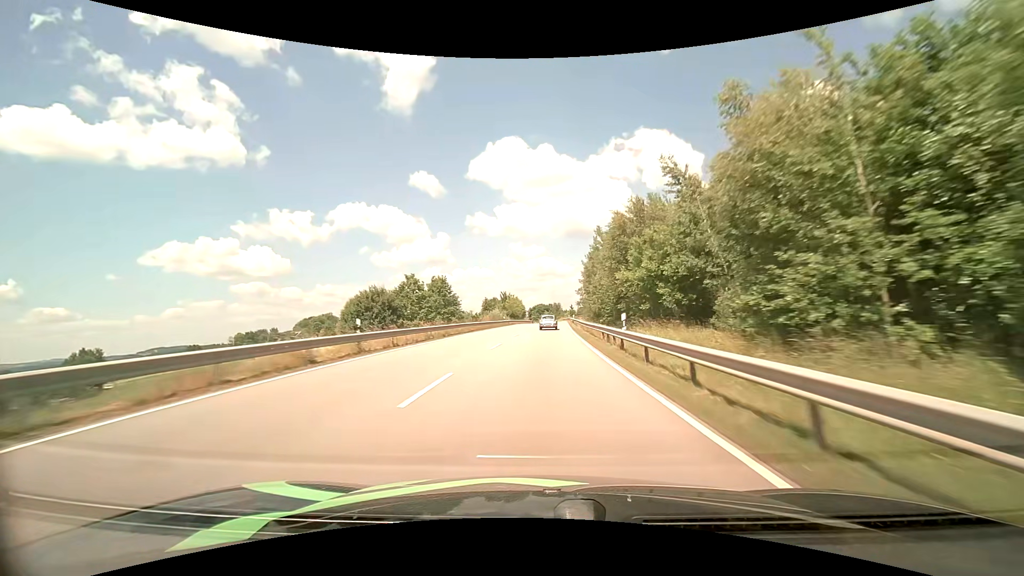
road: primary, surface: asphalt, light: Day
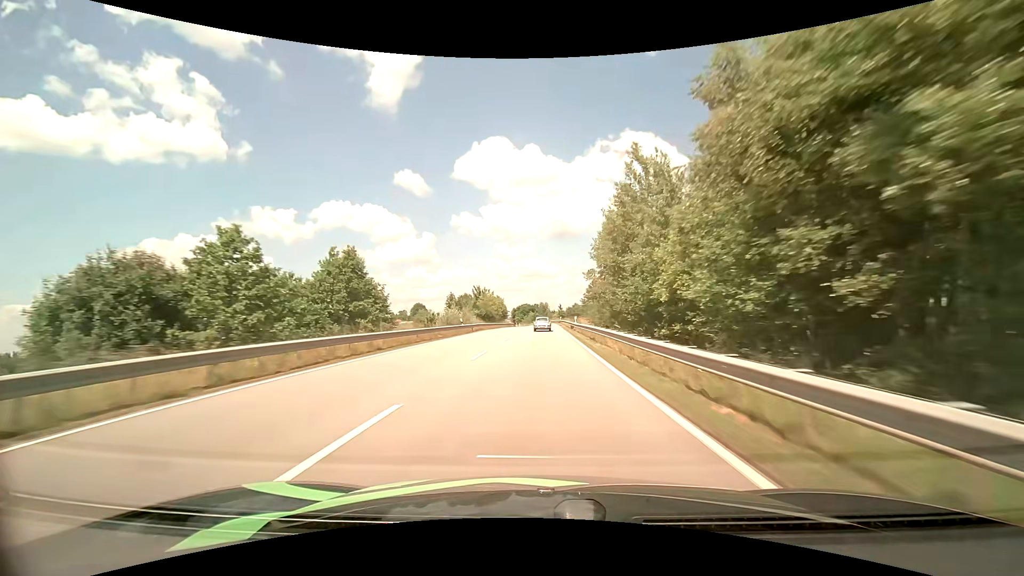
(+0.5, +27.7) m; +2°
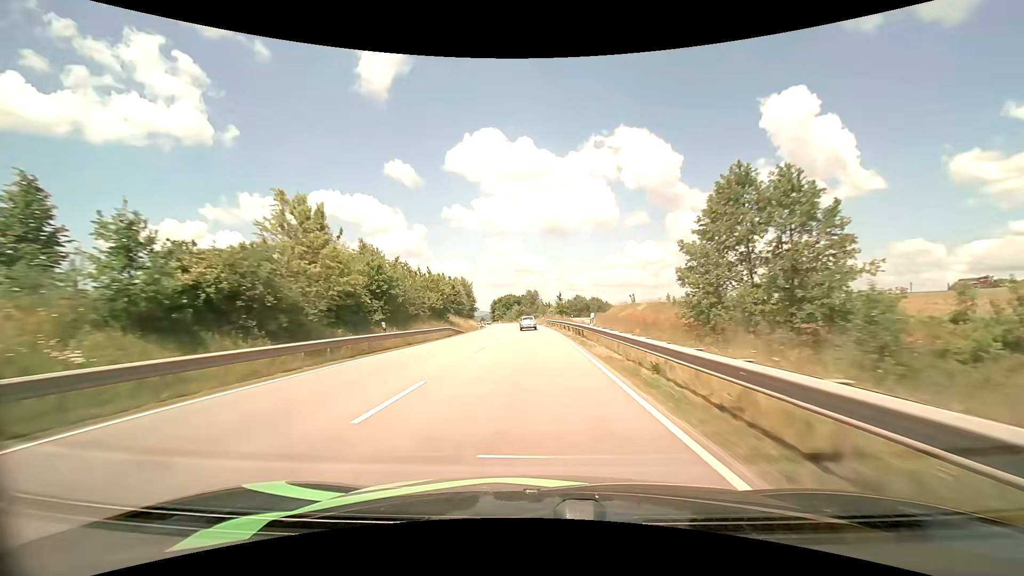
(+1.3, +69.1) m; +1°
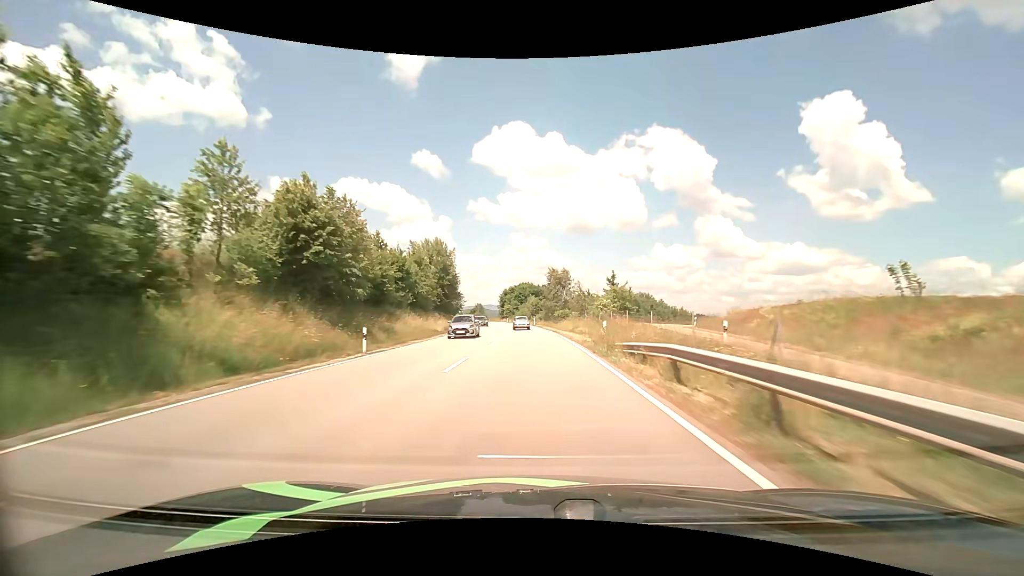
(-1.0, +54.8) m; -3°
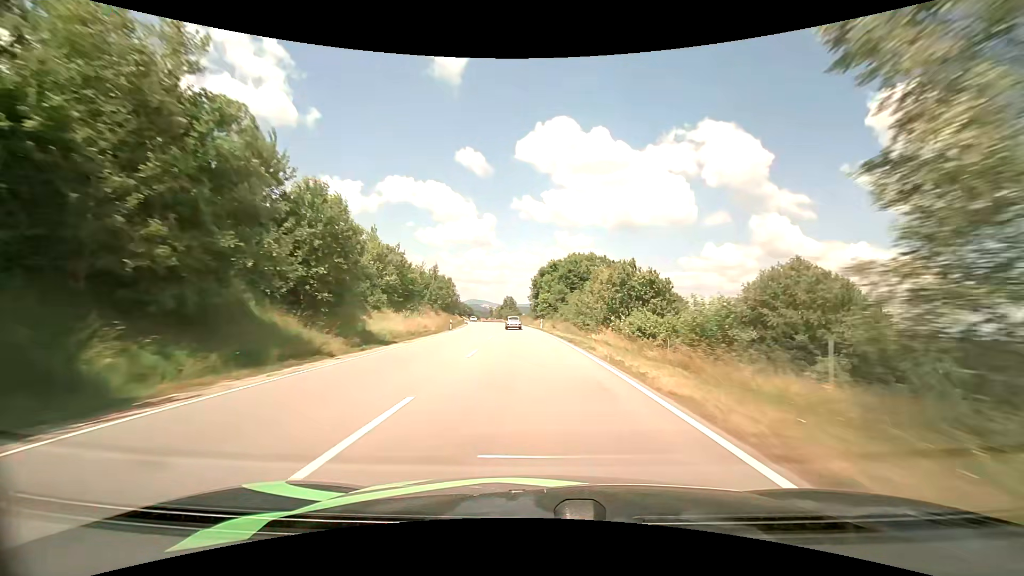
(-2.8, +68.0) m; -5°
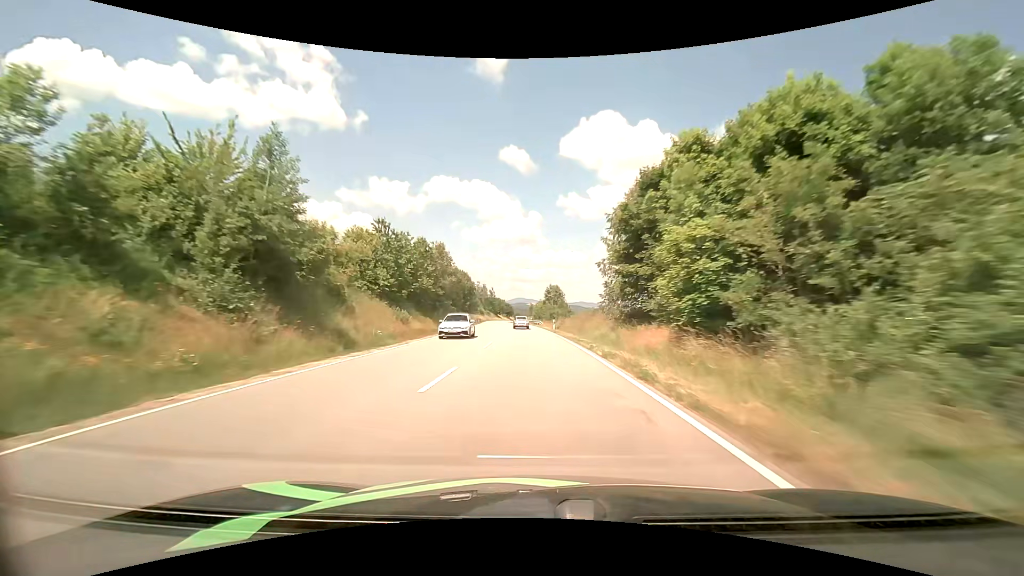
(-2.5, +55.8) m; -5°
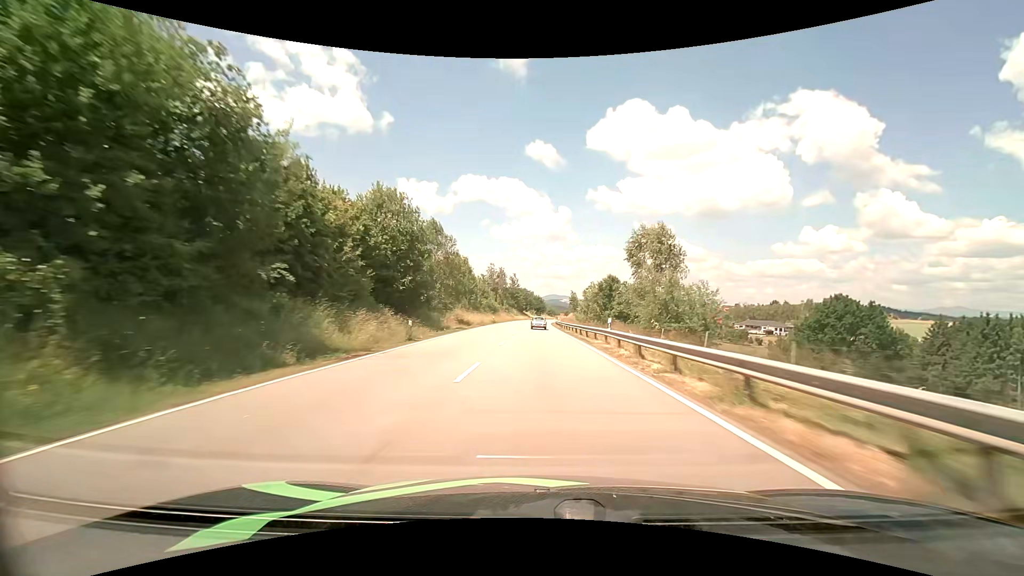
(-3.0, +71.2) m; -4°
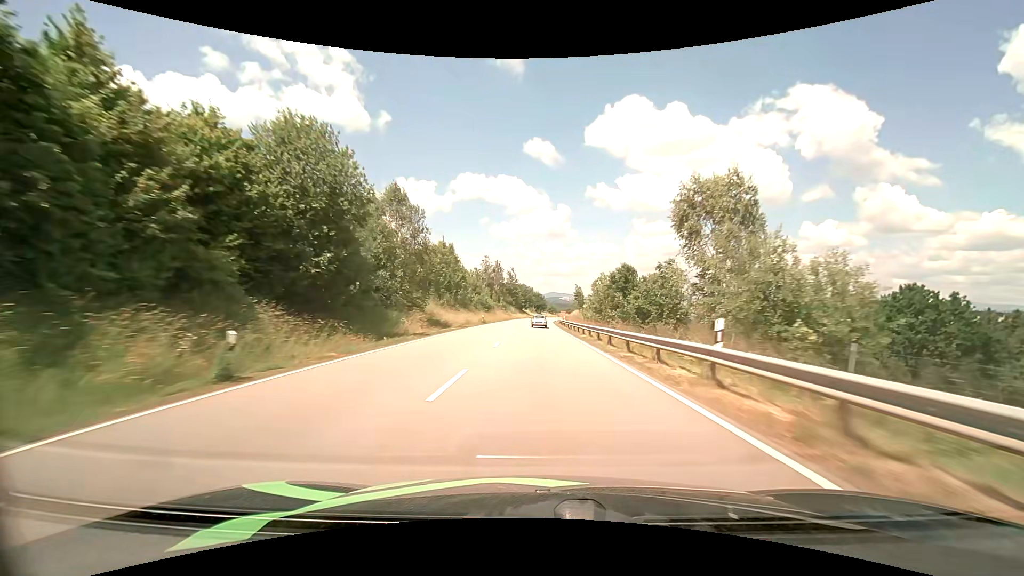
(0.0, +14.4) m; 0°
(0, +10) (0, +20) (0, +30) (0, +40) (0, +50) (0, +60) (0, +70) (0, +80) (+1, +90) (+1, +100) m
